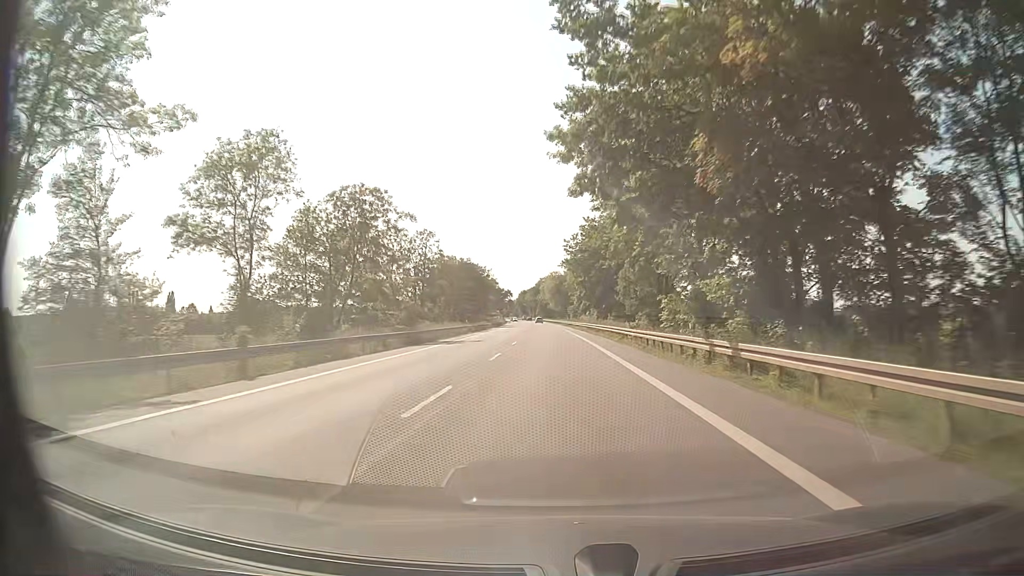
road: secondary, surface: asphalt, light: Day
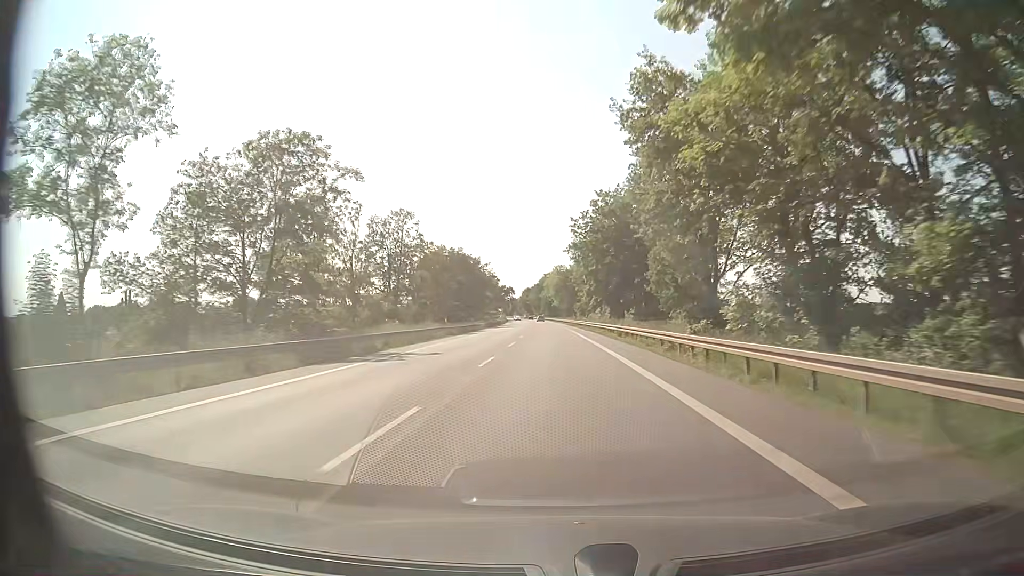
(0.0, +15.8) m; 0°
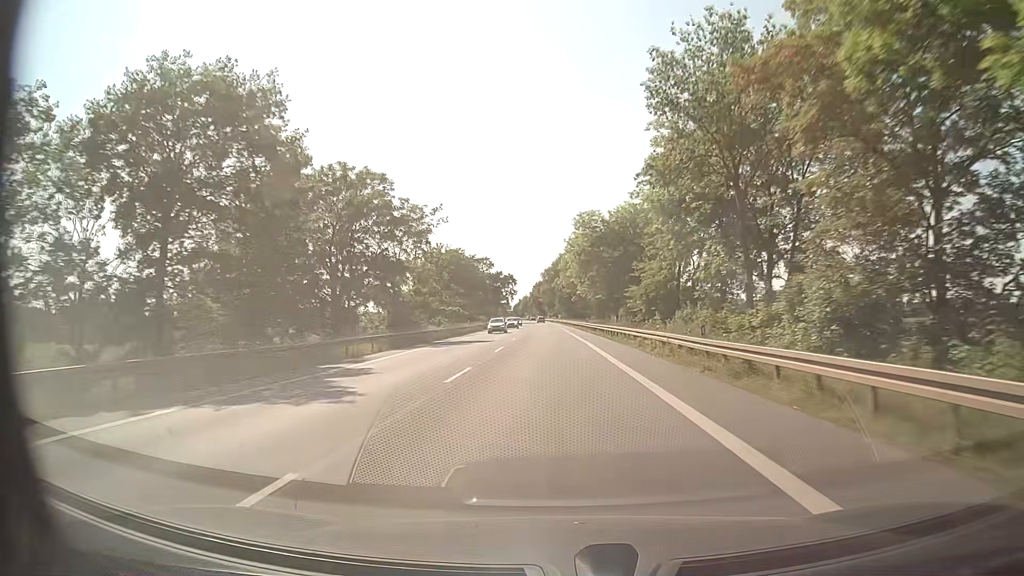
(-1.0, +78.9) m; -1°
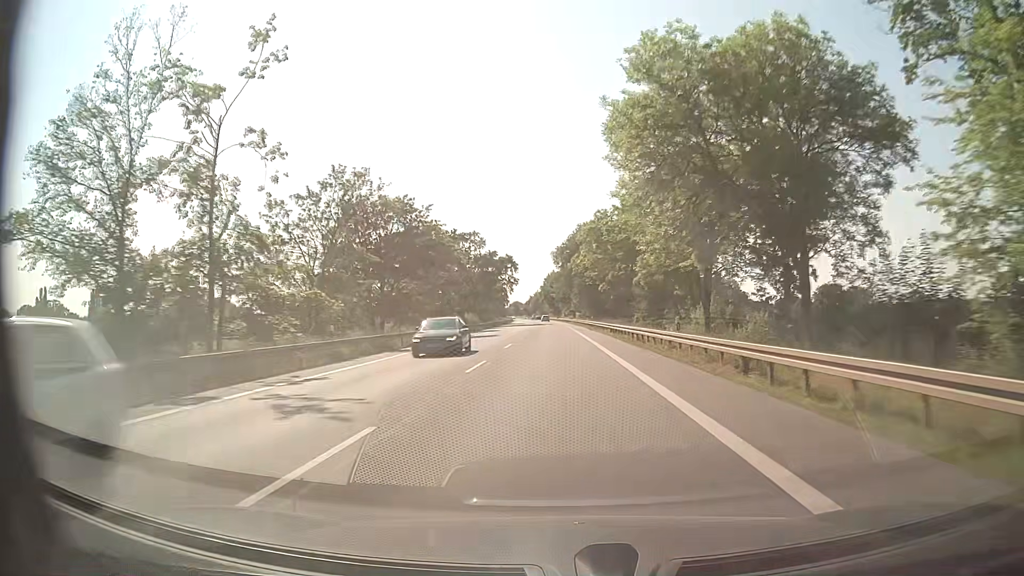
(-0.7, +47.3) m; -1°
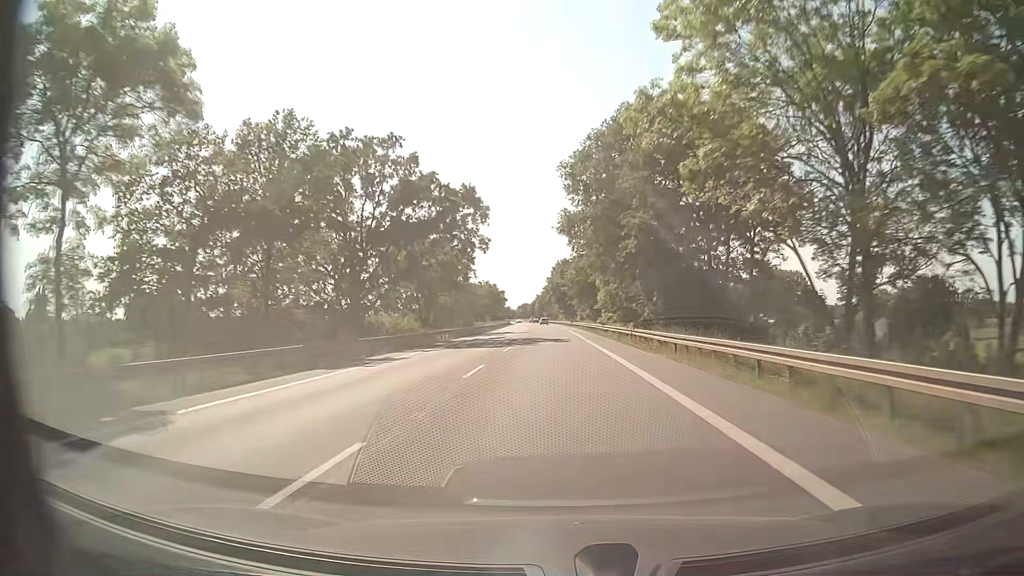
(-0.4, +63.2) m; -1°
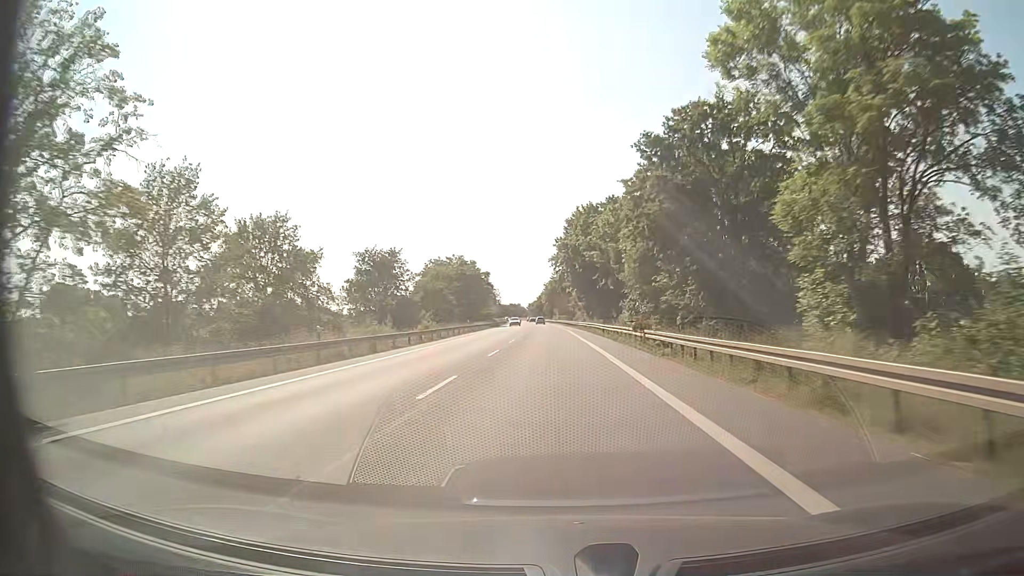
(-0.8, +78.9) m; -2°
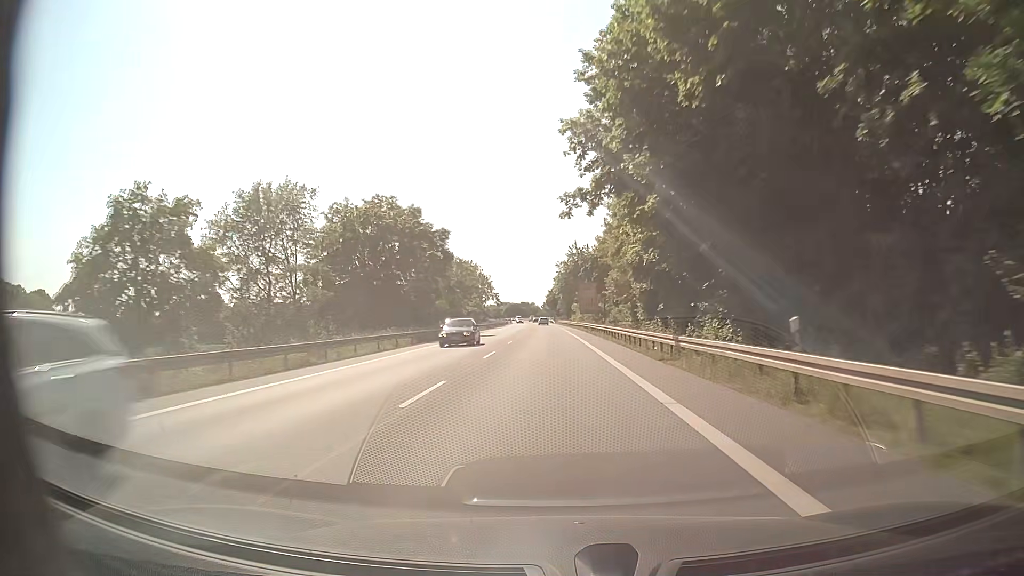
(-0.3, +63.1) m; -1°
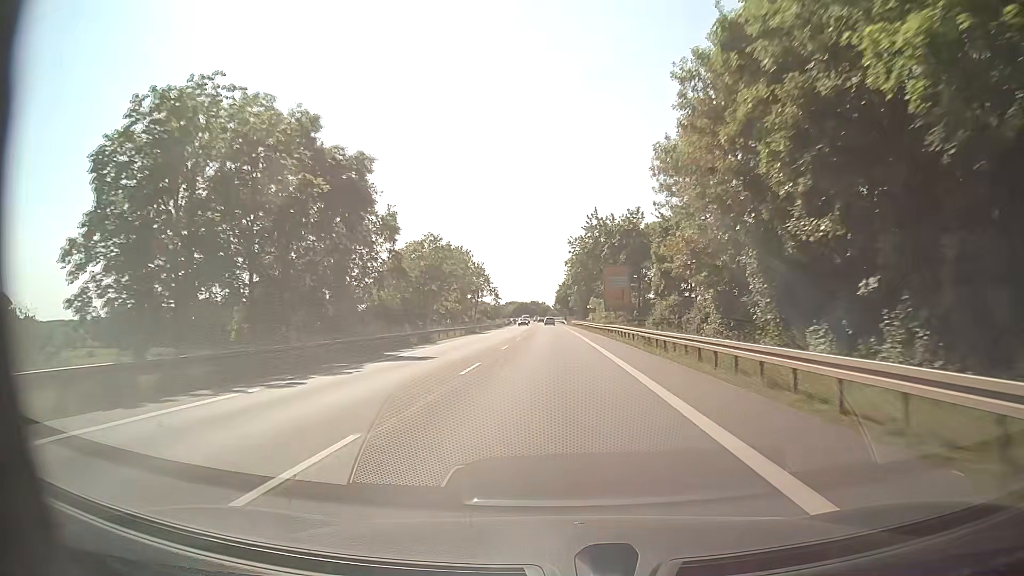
(-0.2, +31.6) m; -1°
(0, +10) (0, +20) (0, +30) (0, +40) (0, +50) (0, +60) (-1, +70) (-1, +80) (-1, +90) (-1, +100) m
